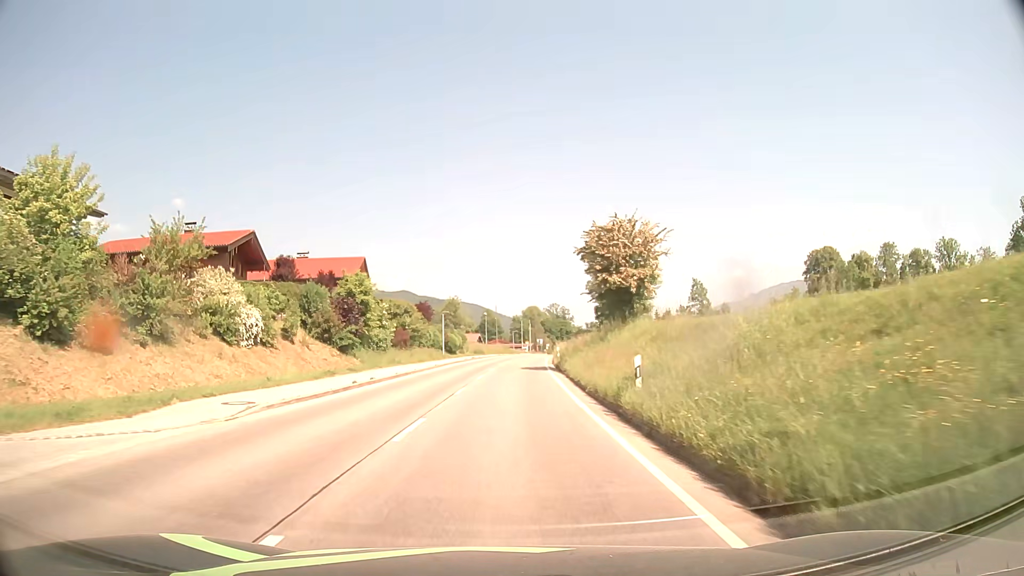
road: tertiary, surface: asphalt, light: Day
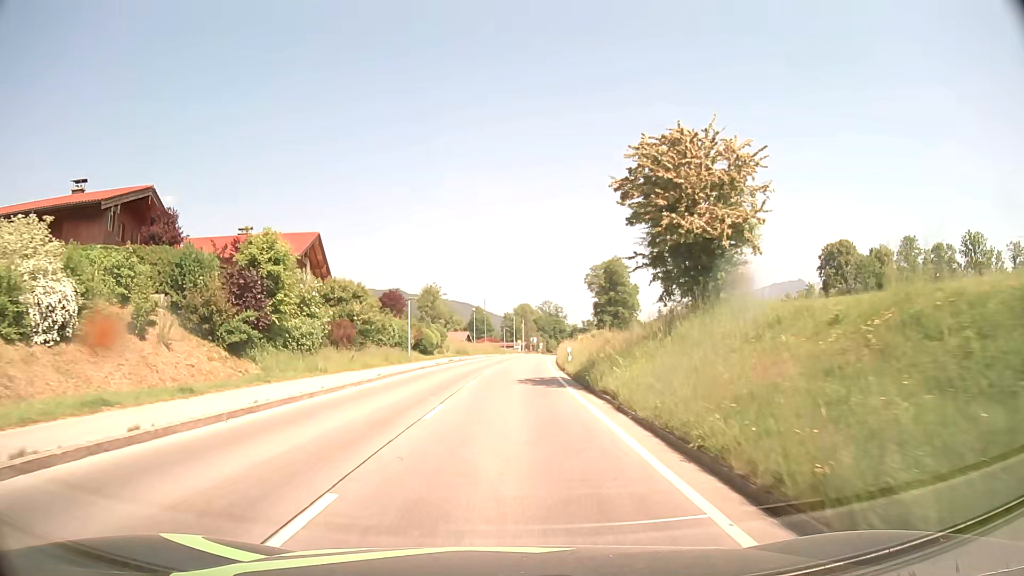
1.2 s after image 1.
(+0.1, +15.5) m; +1°
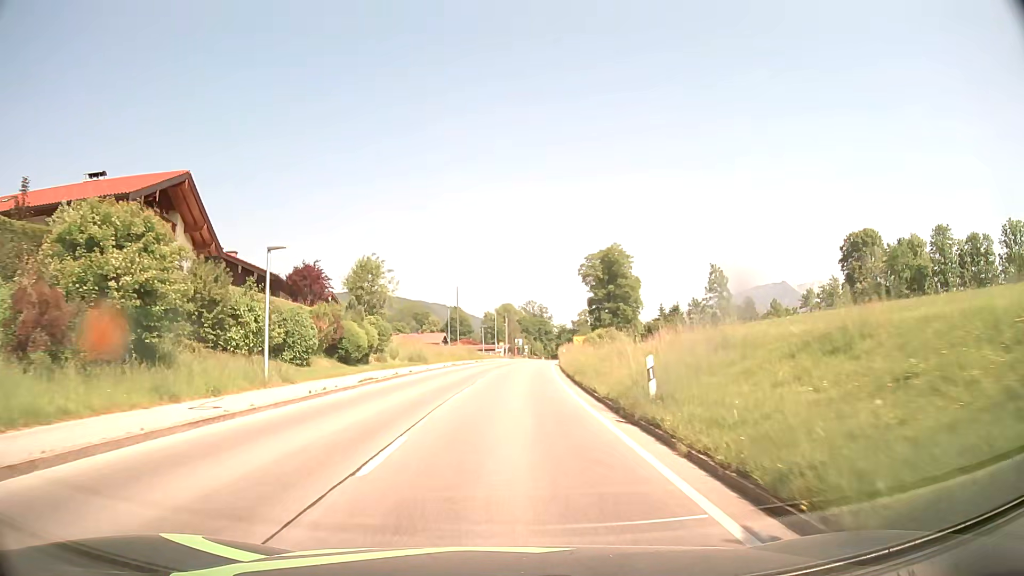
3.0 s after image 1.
(+0.3, +23.2) m; +2°
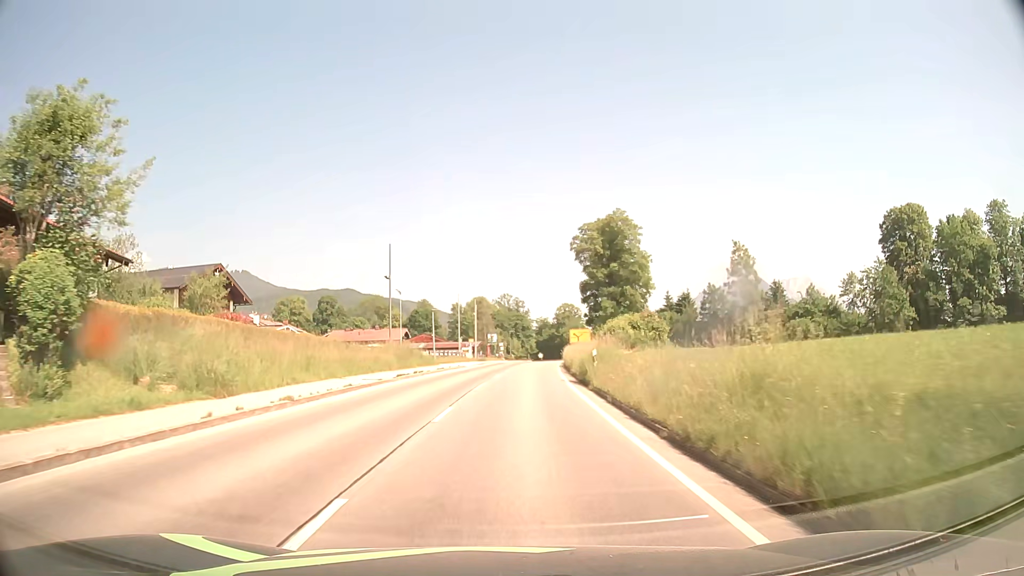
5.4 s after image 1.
(+0.3, +31.1) m; +2°
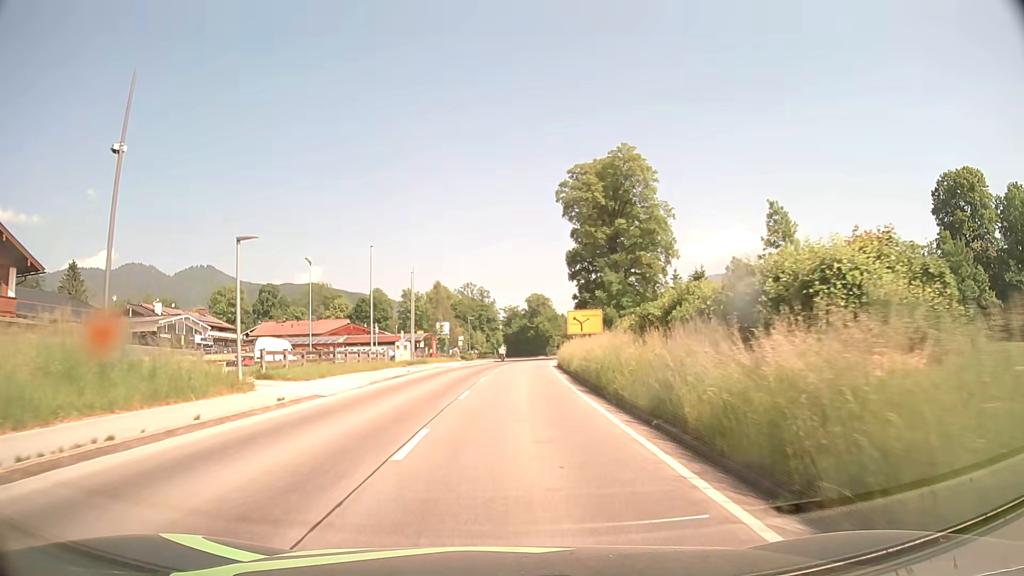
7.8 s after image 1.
(+0.8, +31.2) m; +3°
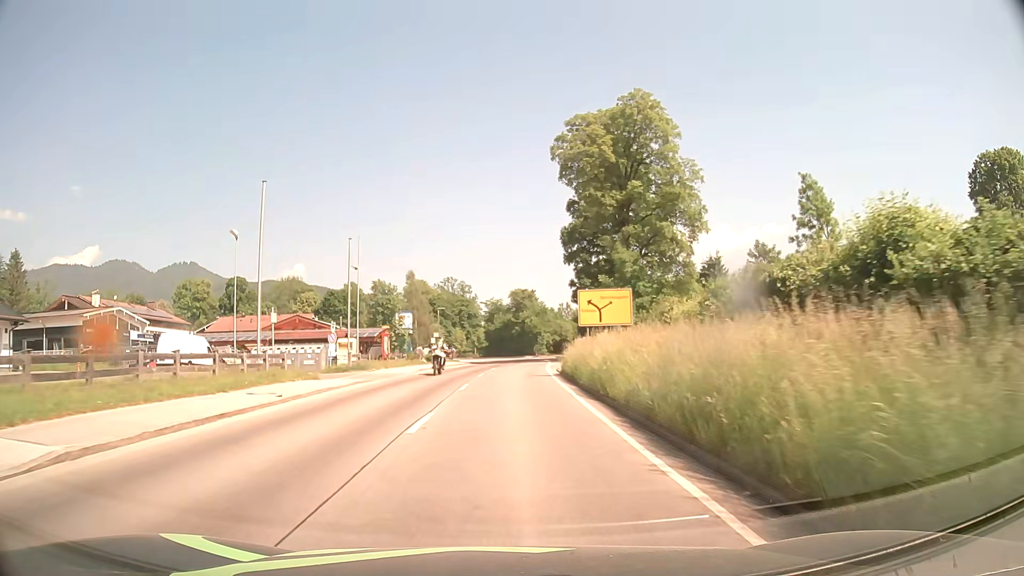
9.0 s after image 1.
(+0.2, +15.7) m; +1°
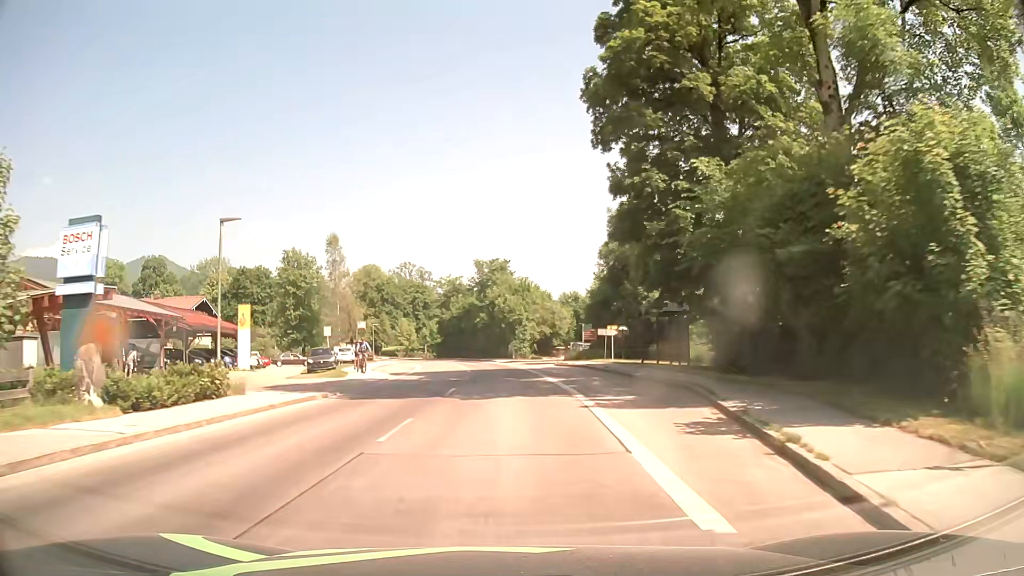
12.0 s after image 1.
(+0.9, +39.3) m; +3°
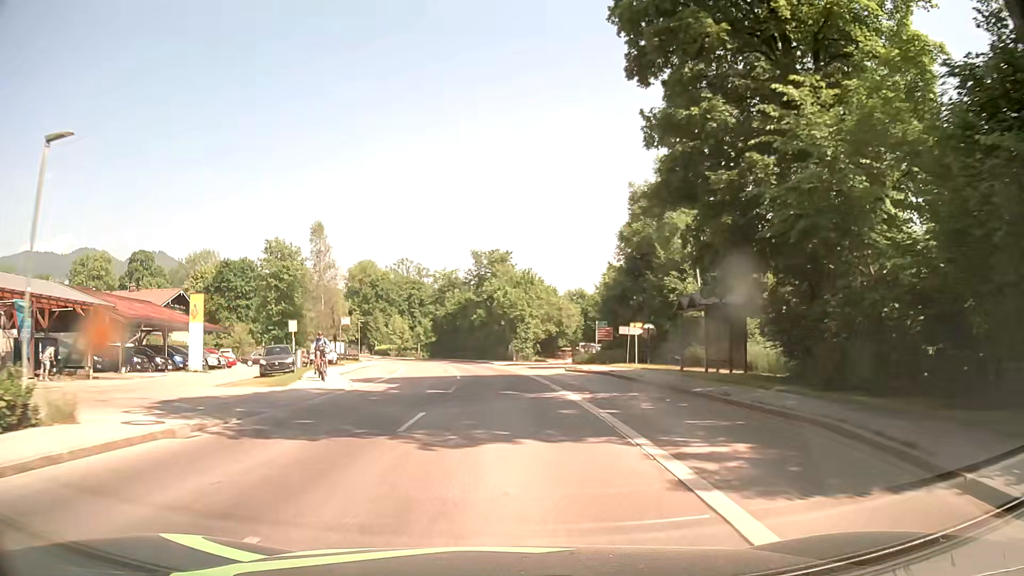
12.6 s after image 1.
(0.0, +7.8) m; 0°
(0, +10) (0, +20) (0, +30) (-1, +40) (-2, +50) (-4, +60) (-6, +69) (-9, +79) (-13, +88) (-17, +97) m
